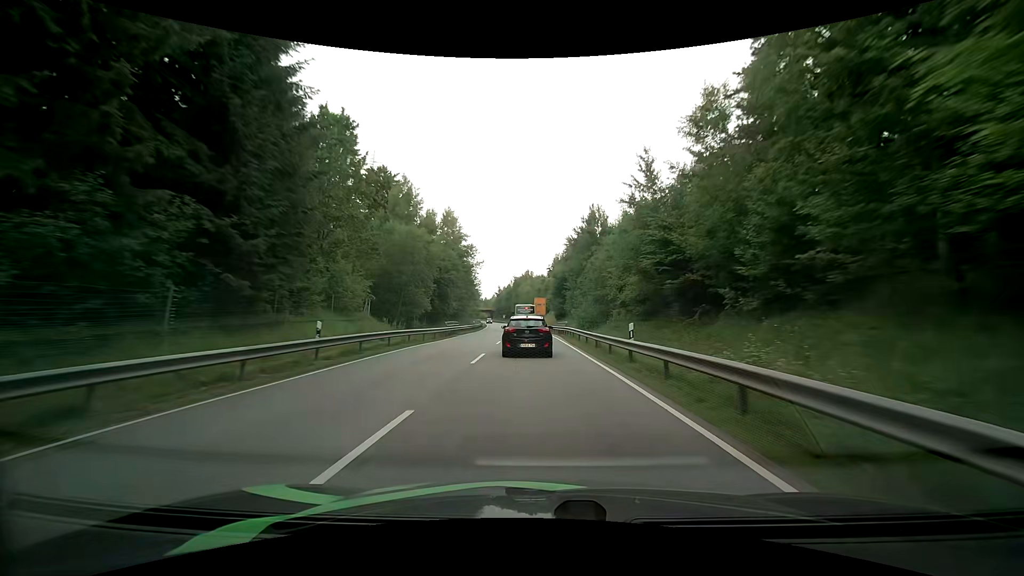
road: primary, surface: asphalt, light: Day
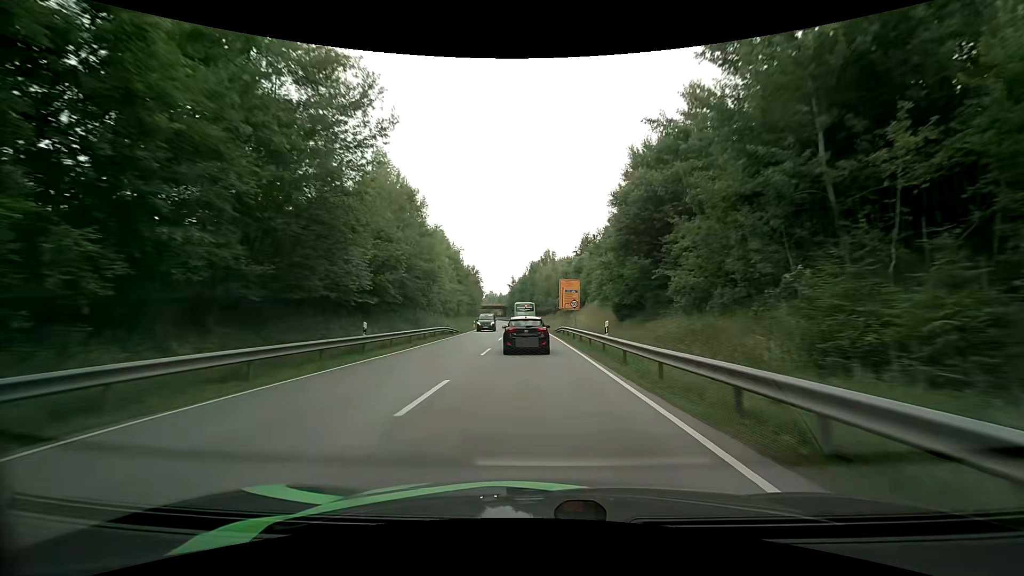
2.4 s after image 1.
(-0.8, +48.1) m; -2°
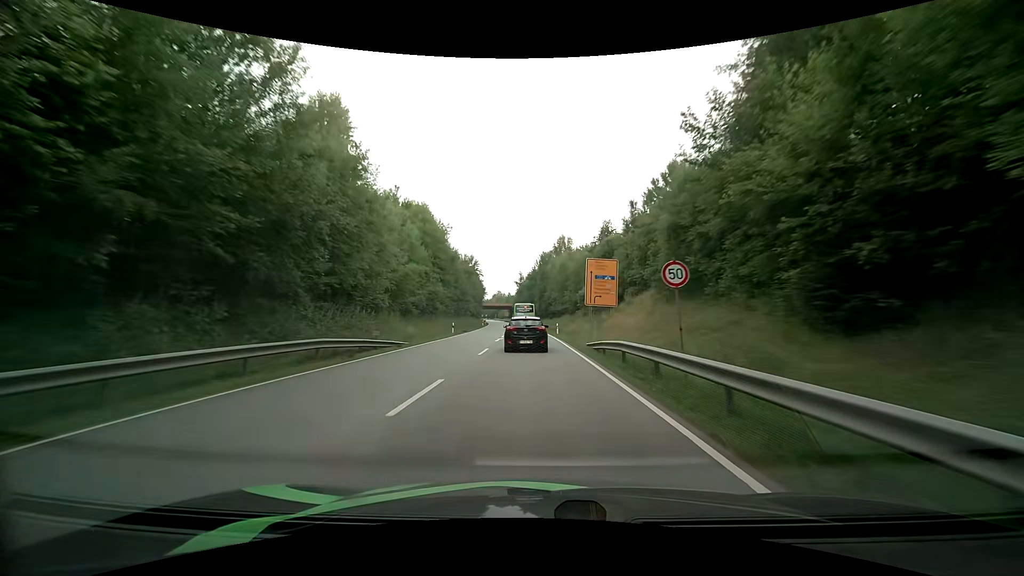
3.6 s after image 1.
(-0.3, +24.3) m; -1°
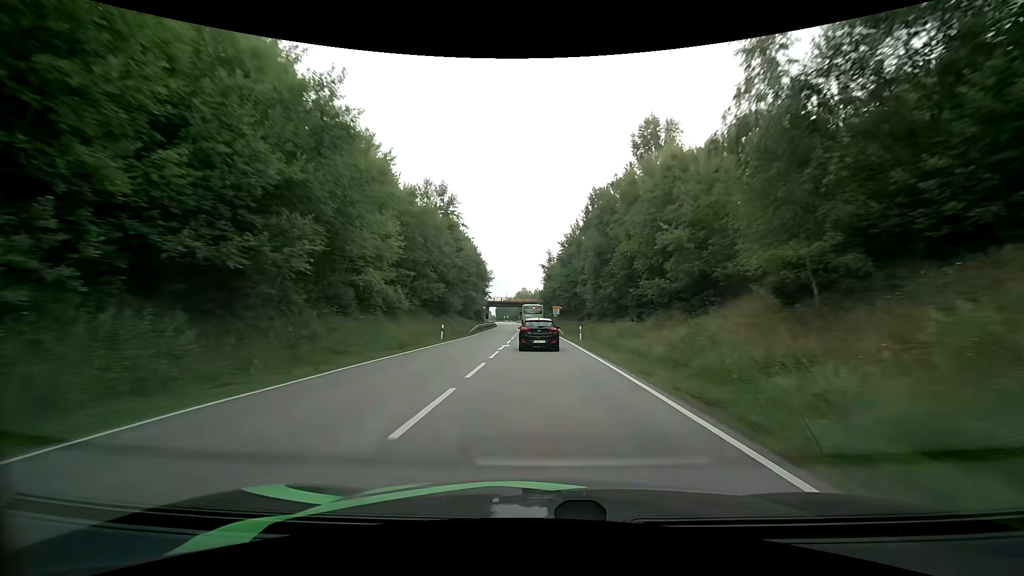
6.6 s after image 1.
(-2.0, +62.1) m; -3°
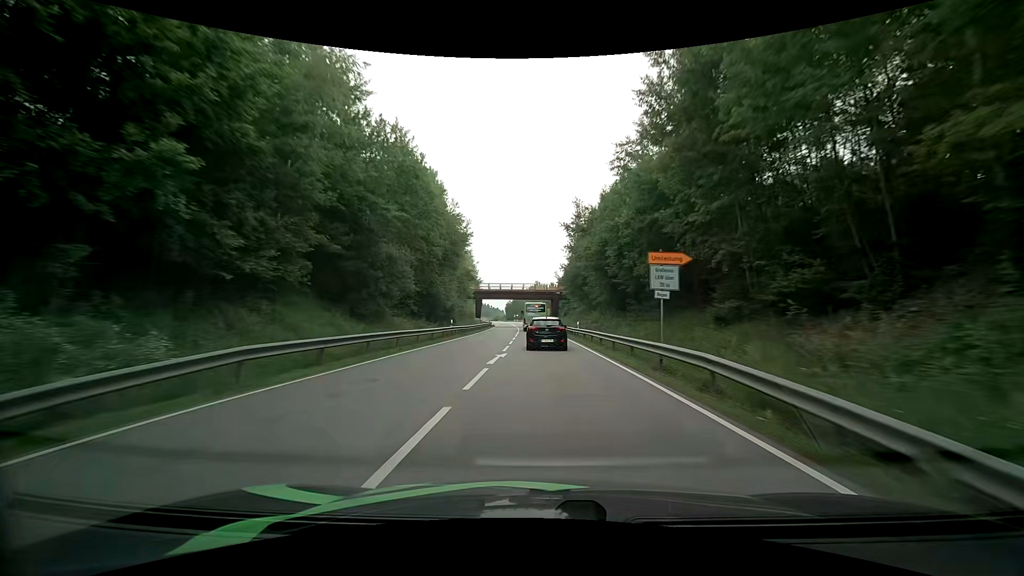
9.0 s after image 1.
(-0.8, +50.3) m; -1°
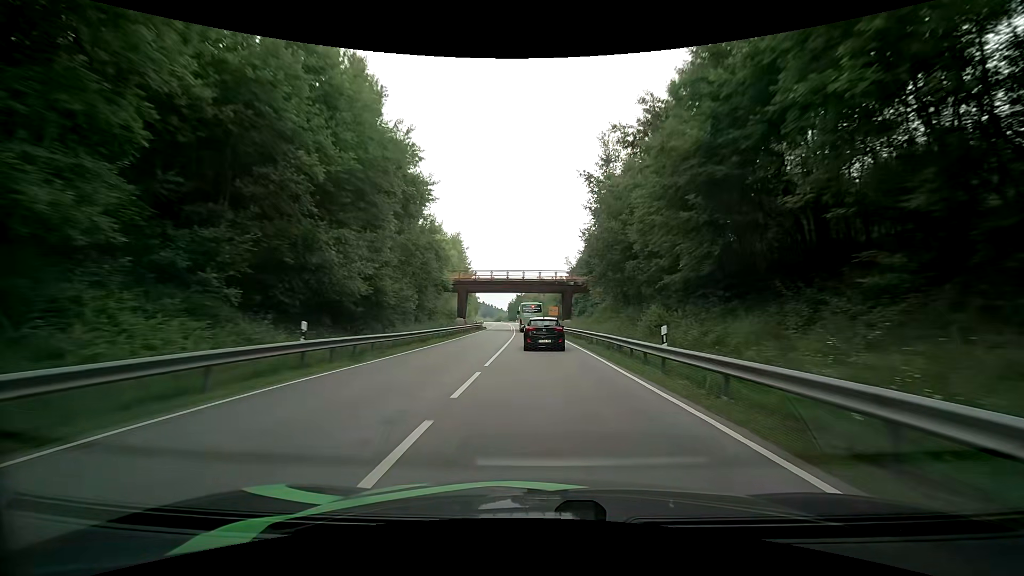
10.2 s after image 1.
(-0.2, +25.0) m; -1°
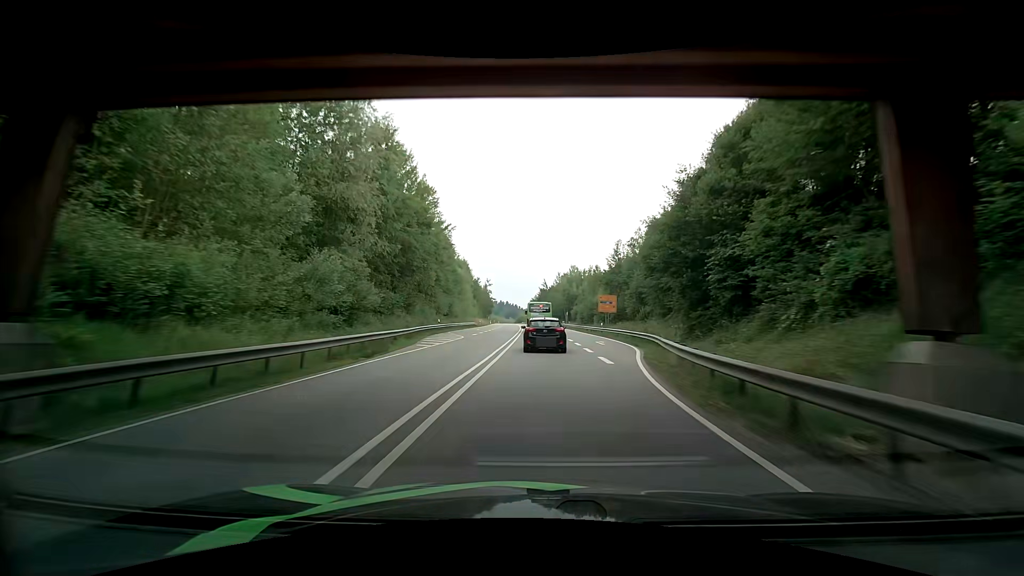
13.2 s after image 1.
(-1.1, +62.1) m; -2°
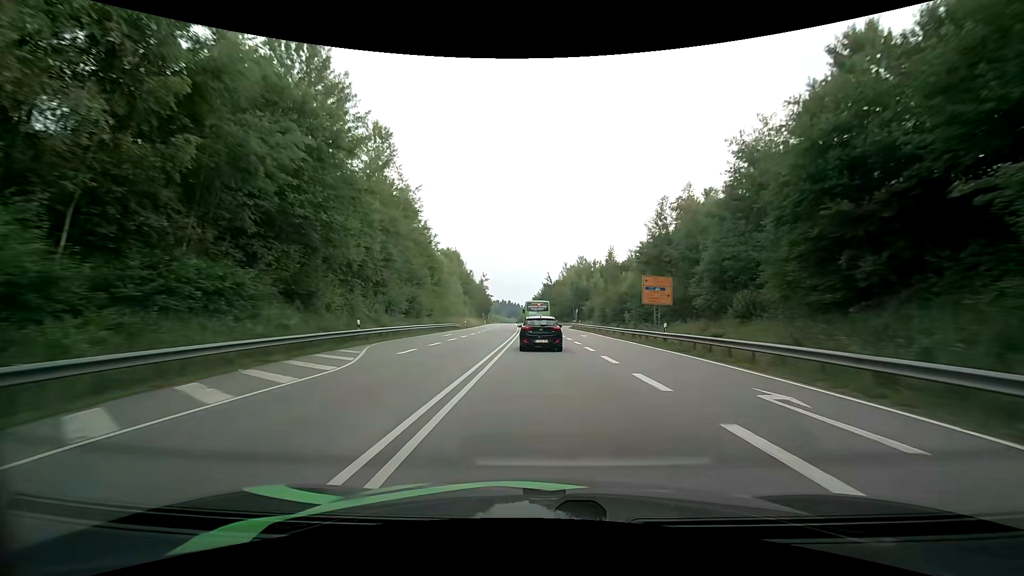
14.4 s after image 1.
(-0.2, +24.3) m; -1°
(0, +10) (0, +20) (0, +30) (0, +40) (-1, +50) (-1, +60) (-1, +70) (-2, +80) (-2, +90) (-2, +100) m
